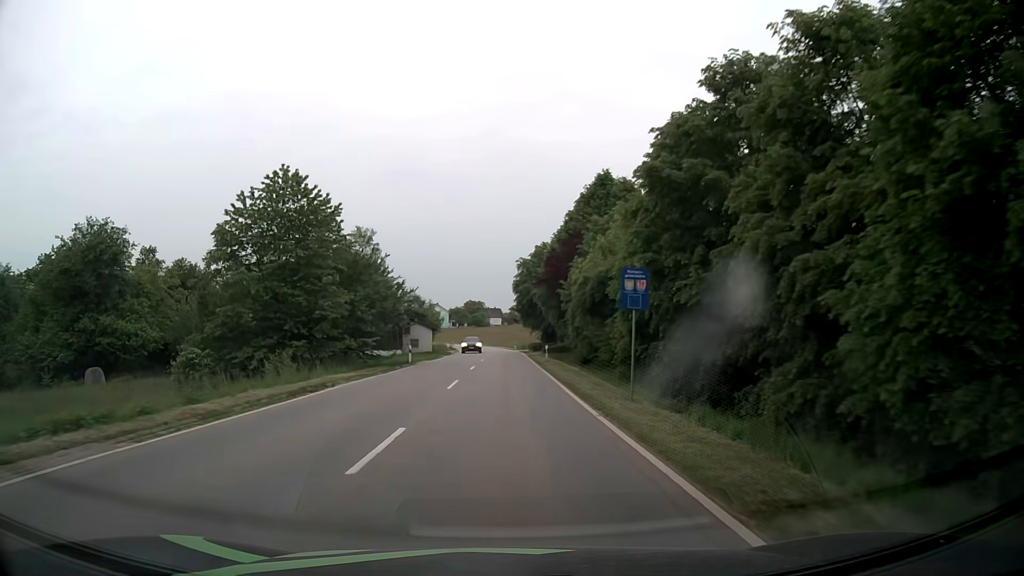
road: tertiary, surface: asphalt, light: Day
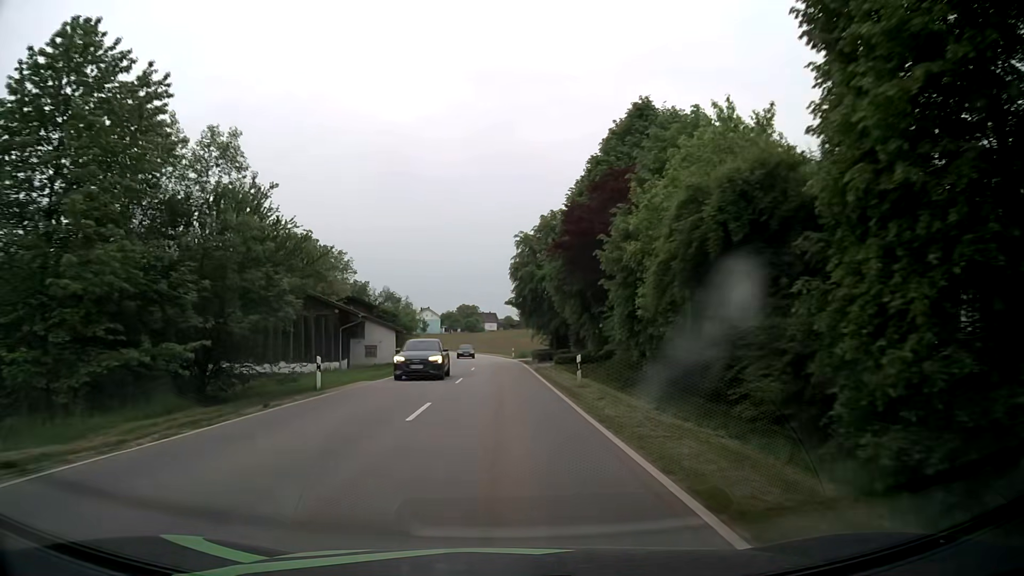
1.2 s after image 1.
(0.0, +18.9) m; 0°
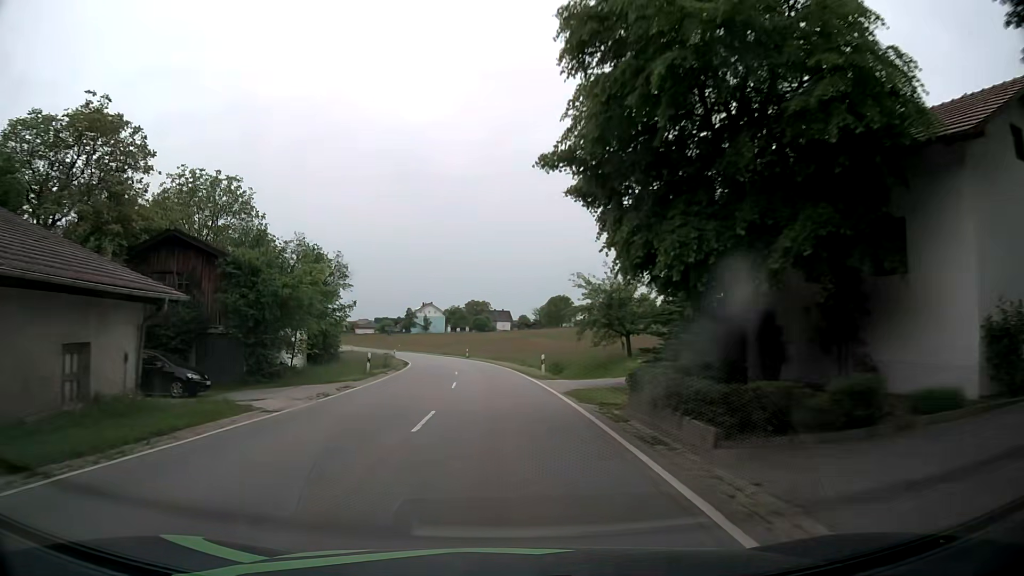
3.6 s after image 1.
(-0.3, +37.7) m; -1°
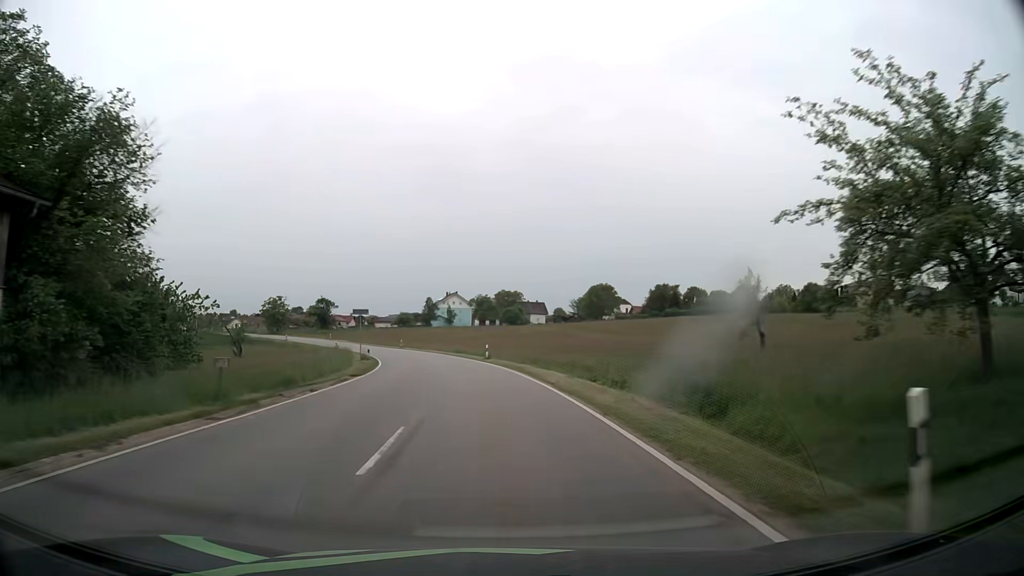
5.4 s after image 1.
(-0.6, +27.8) m; -3°
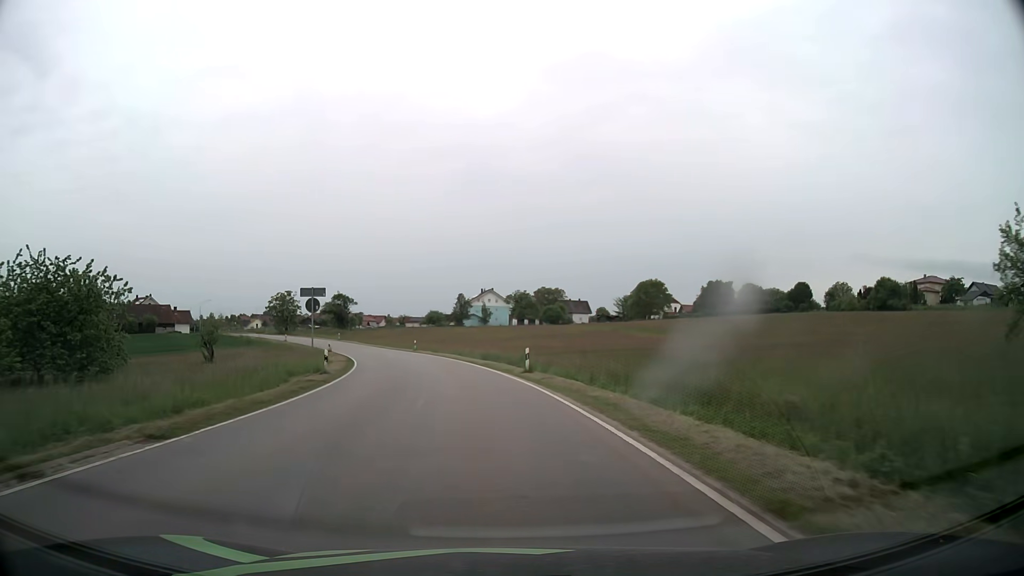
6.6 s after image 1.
(-0.5, +18.6) m; -3°
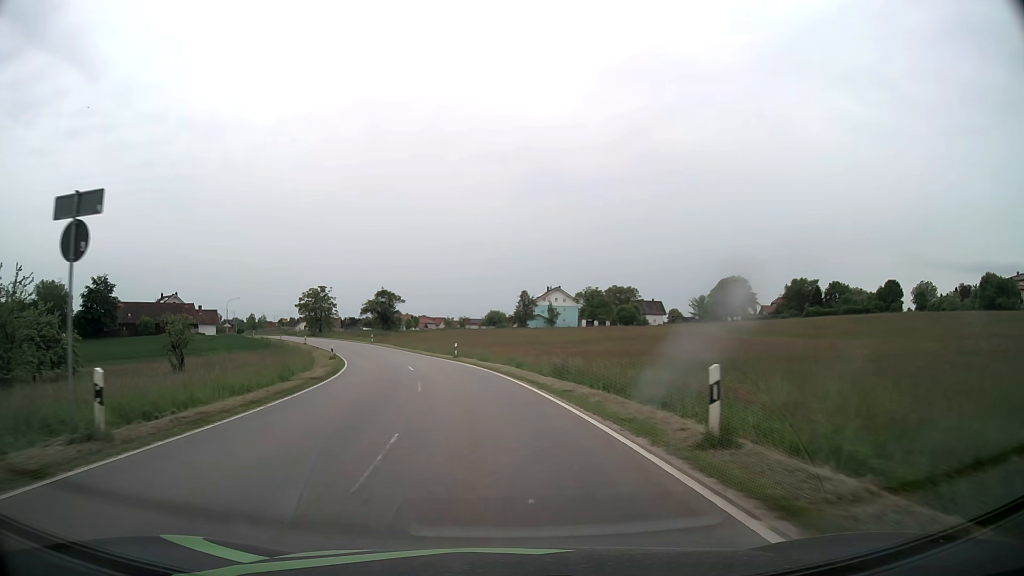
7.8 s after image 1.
(-0.8, +18.6) m; -5°
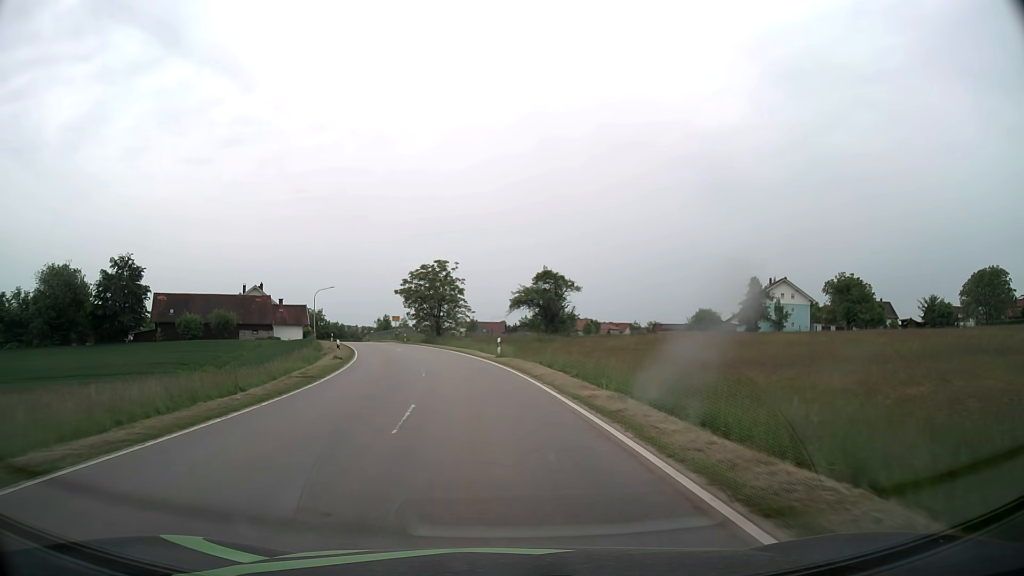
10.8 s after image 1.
(-5.9, +44.1) m; -15°
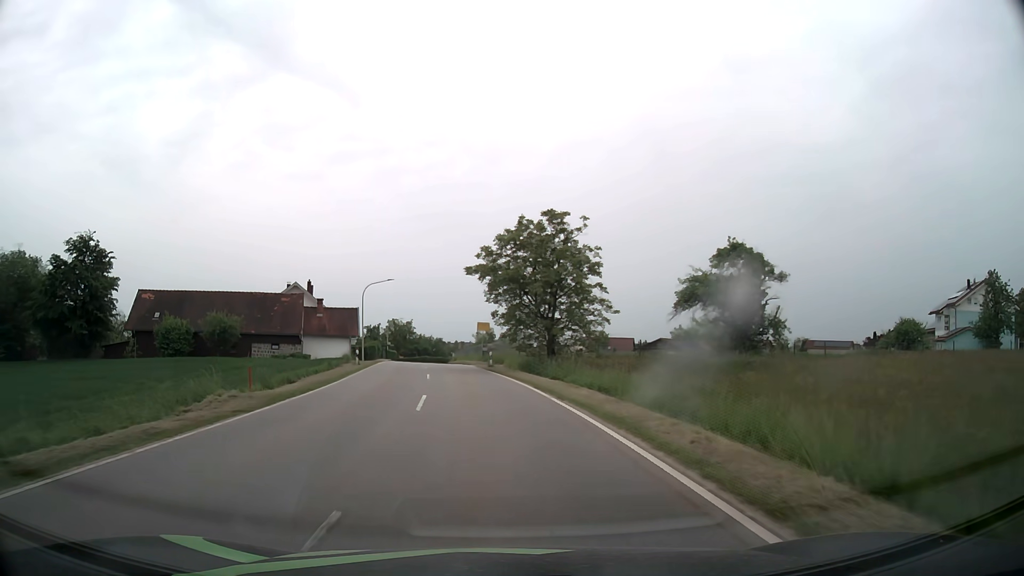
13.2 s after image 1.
(-2.7, +32.3) m; -10°
(0, +10) (-1, +20) (-2, +30) (-3, +40) (-5, +50) (-6, +60) (-7, +70) (-9, +79) (-10, +89) (-10, +99) m
